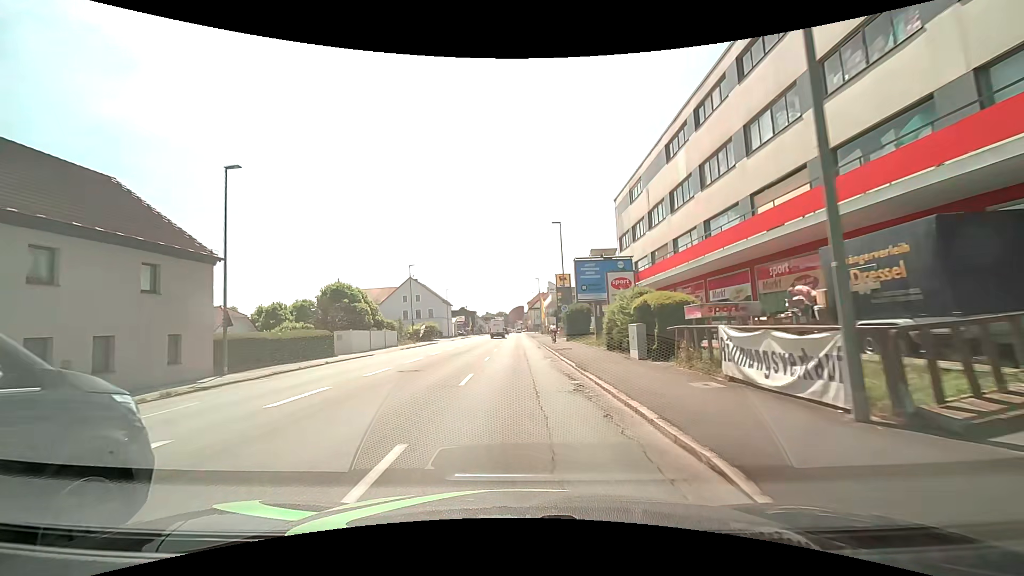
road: tertiary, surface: asphalt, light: Day
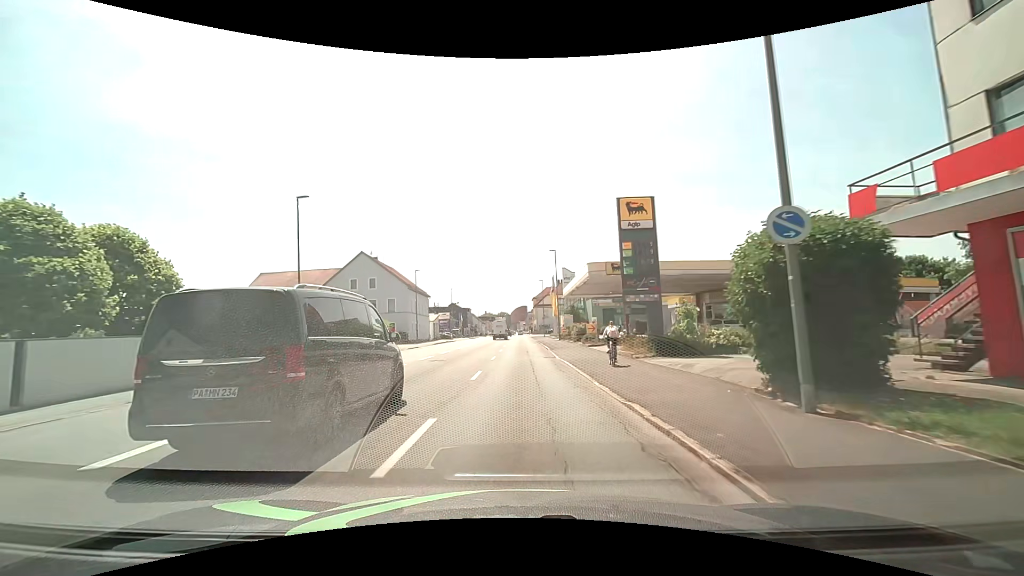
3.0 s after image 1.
(-0.2, +34.4) m; -1°
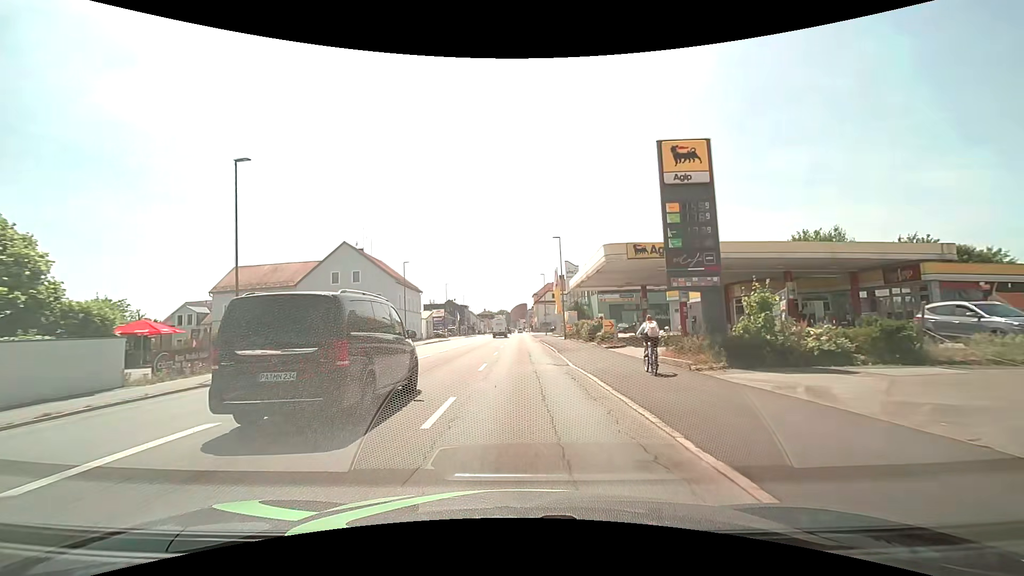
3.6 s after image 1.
(0.0, +6.9) m; 0°
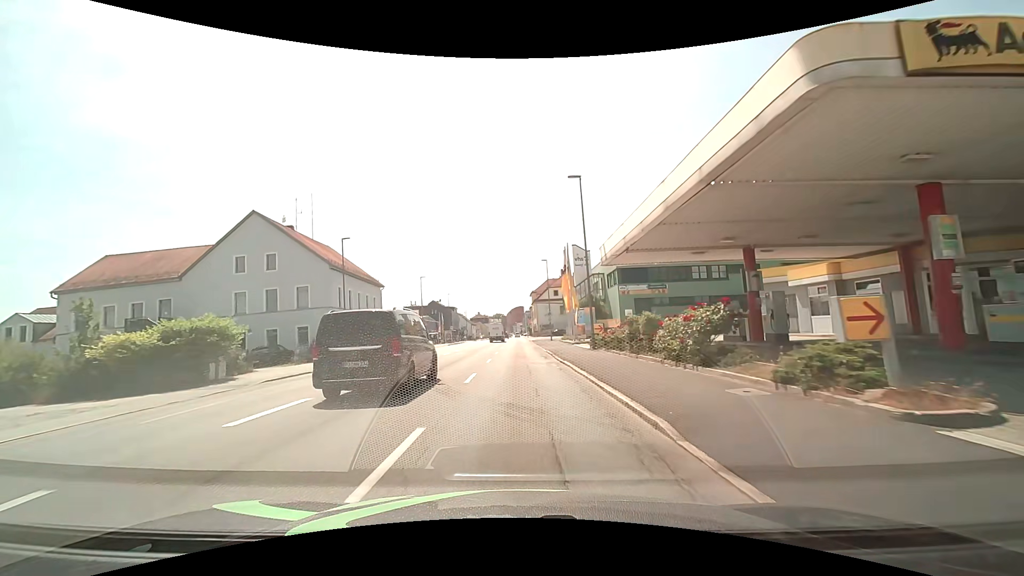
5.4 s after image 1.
(+0.1, +20.7) m; 0°
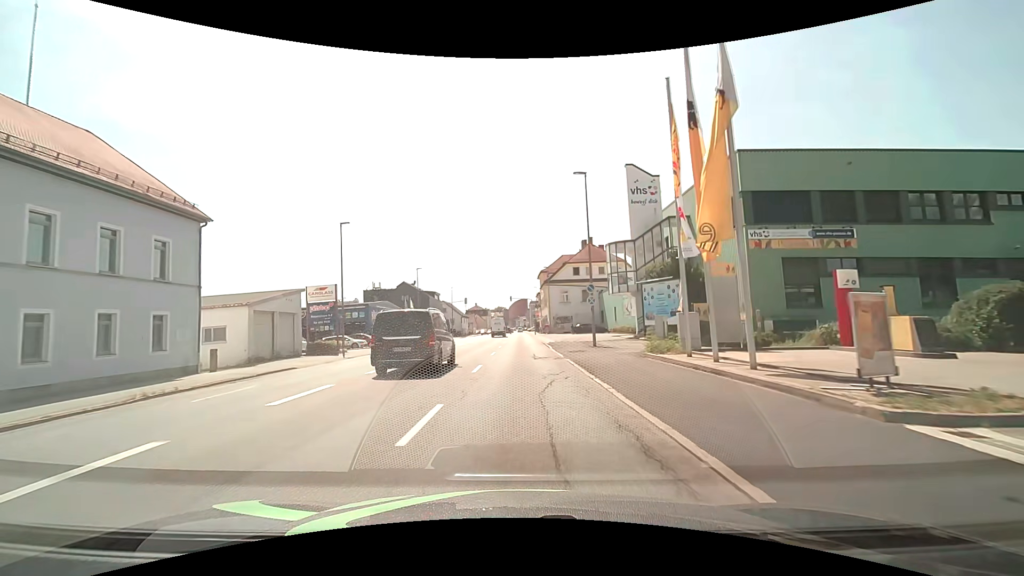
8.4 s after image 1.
(0.0, +34.5) m; 0°
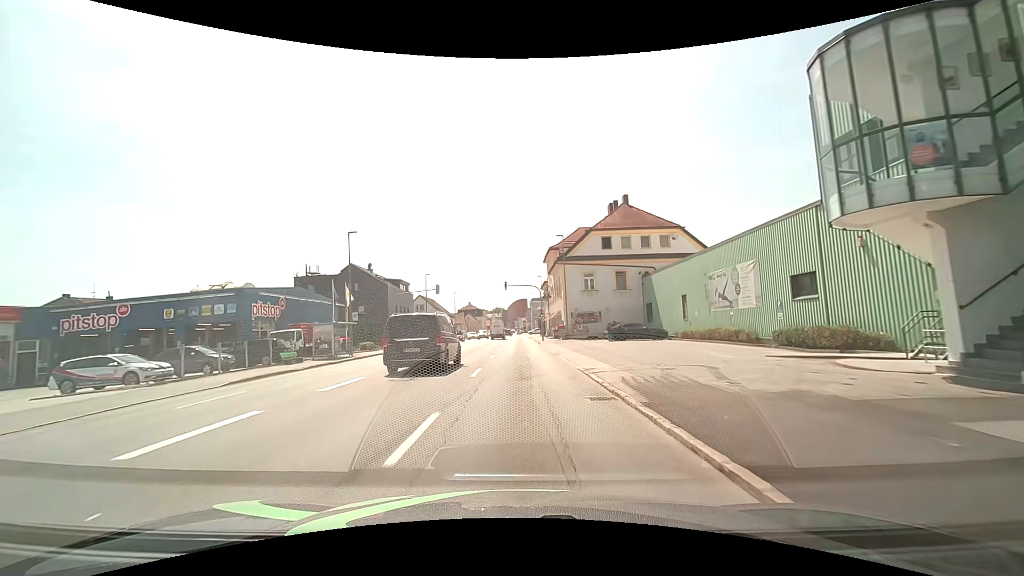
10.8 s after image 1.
(-0.1, +27.6) m; -1°
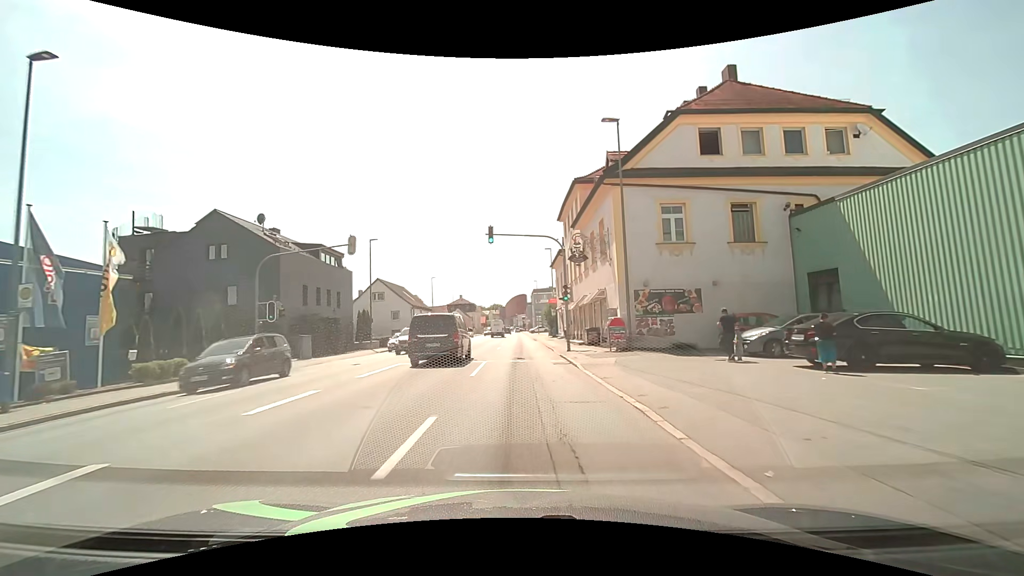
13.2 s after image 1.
(+0.2, +27.5) m; +1°
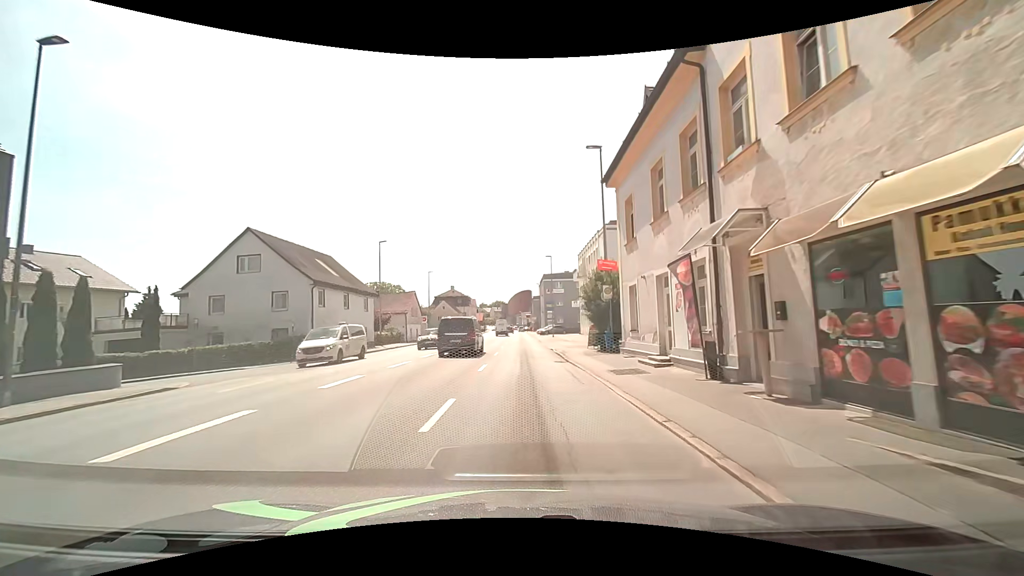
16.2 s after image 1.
(0.0, +32.9) m; -2°
(0, +10) (+1, +20) (+1, +30) (+1, +40) (+1, +50) (+2, +60) (+2, +70) (+2, +80) (+3, +90) (+3, +100) m
